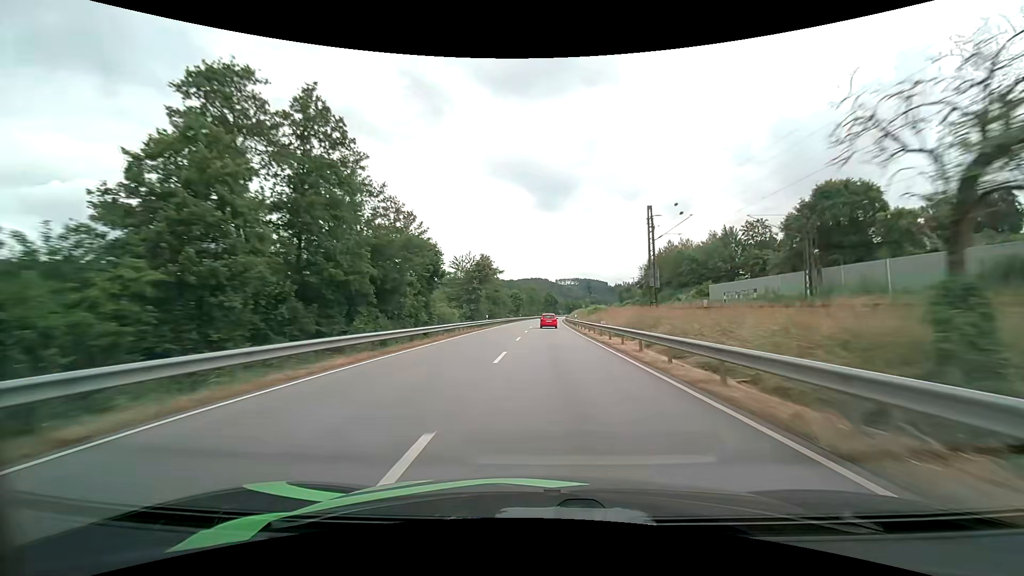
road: primary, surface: asphalt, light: Day
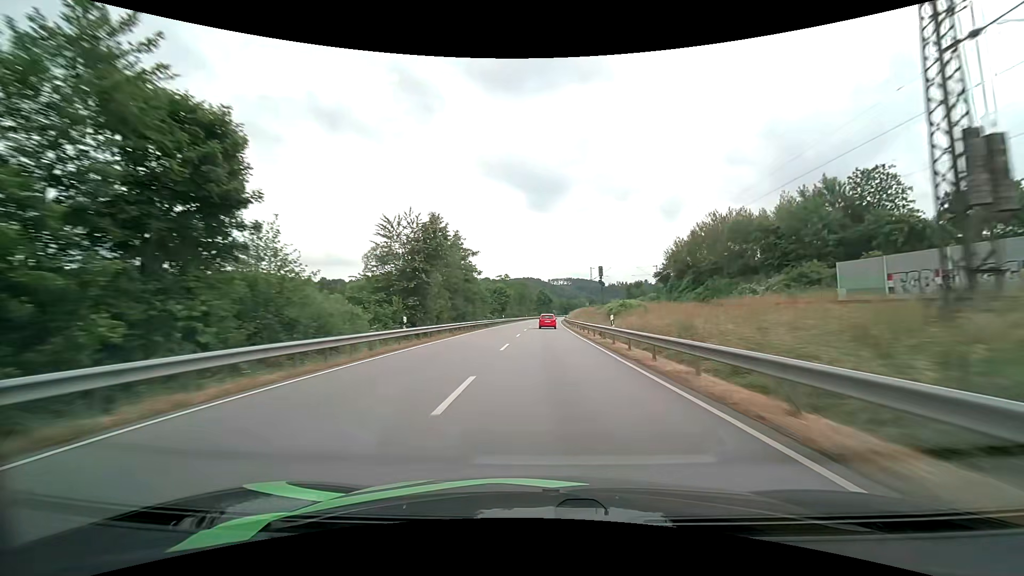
(+0.2, +31.1) m; +1°
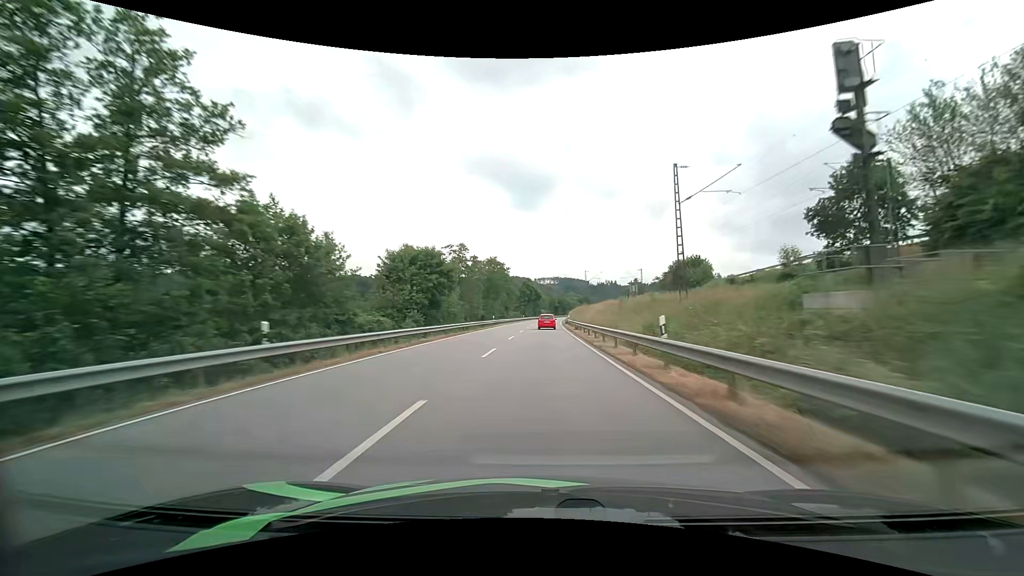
(+0.7, +63.4) m; +1°
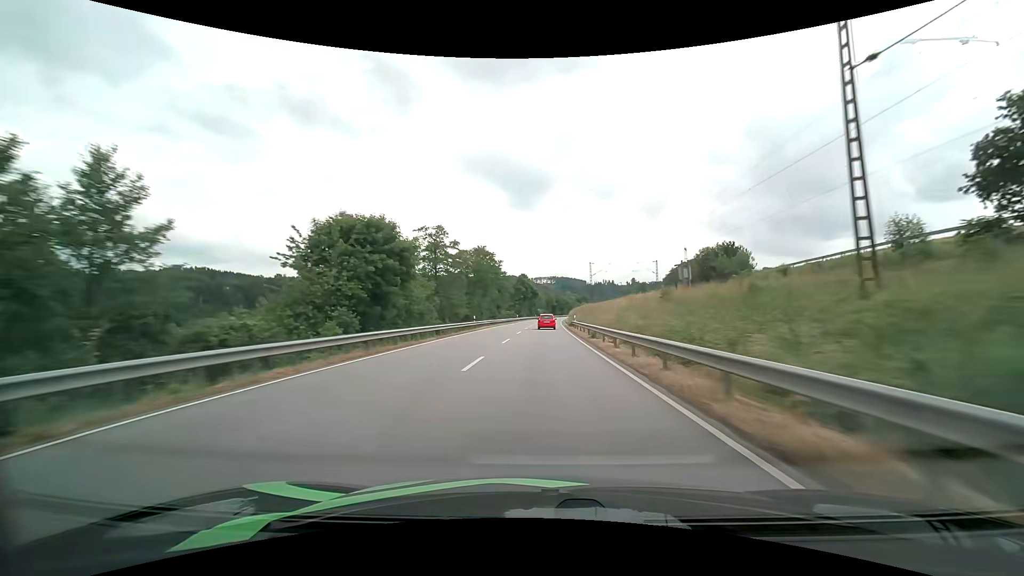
(+0.1, +16.0) m; 0°
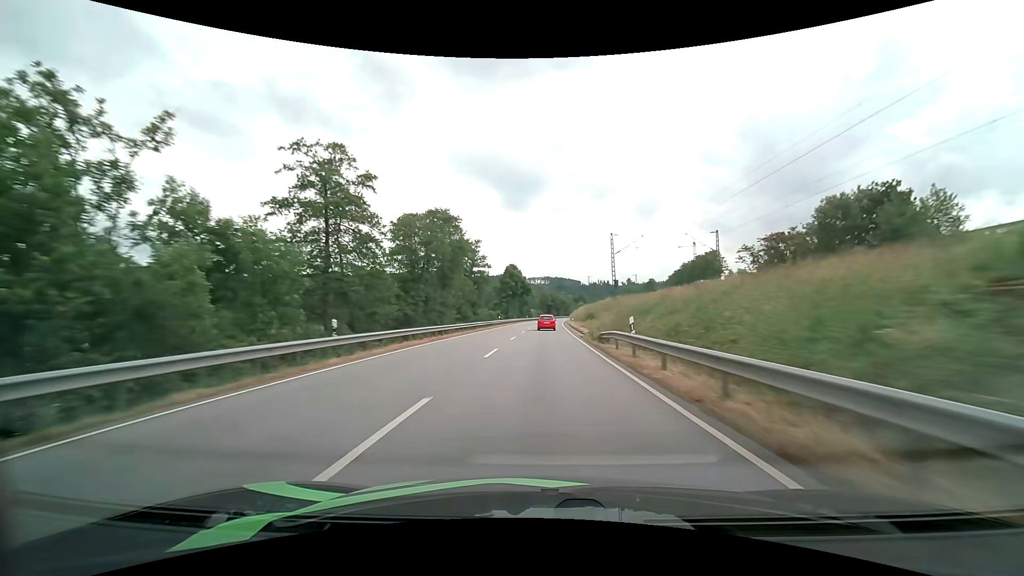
(+0.2, +32.0) m; +1°
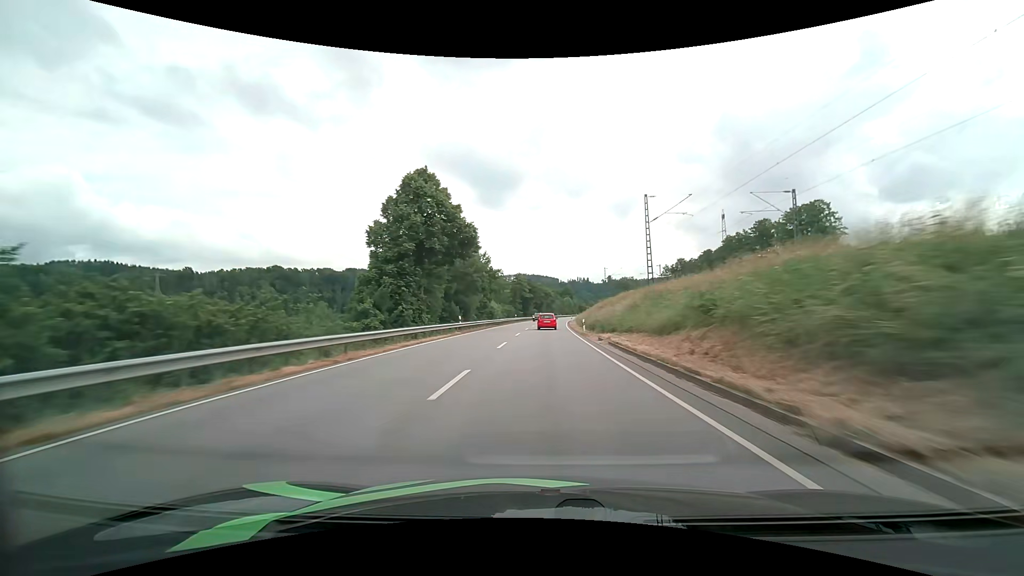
(+1.4, +80.7) m; +2°
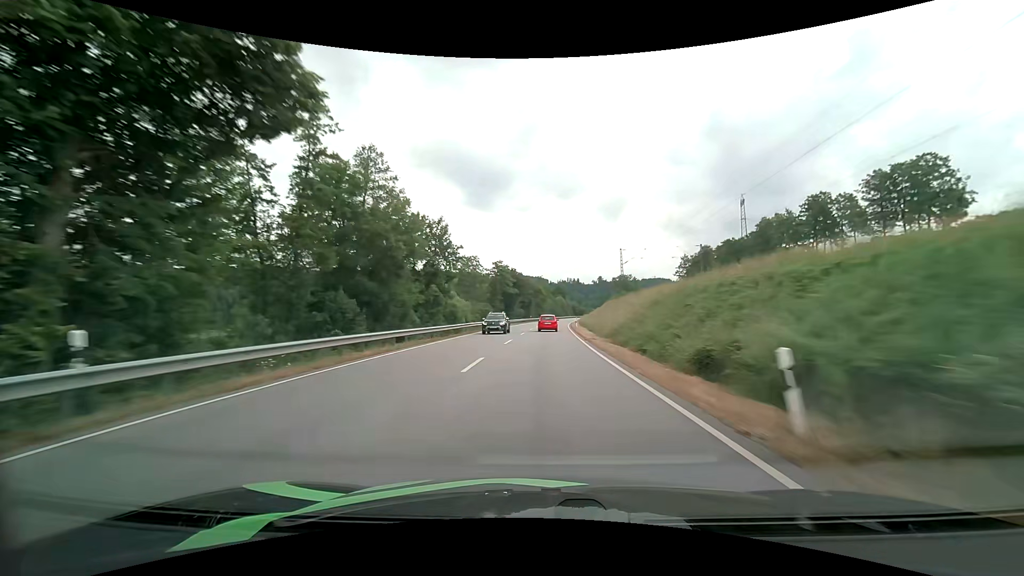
(+0.4, +32.2) m; +1°
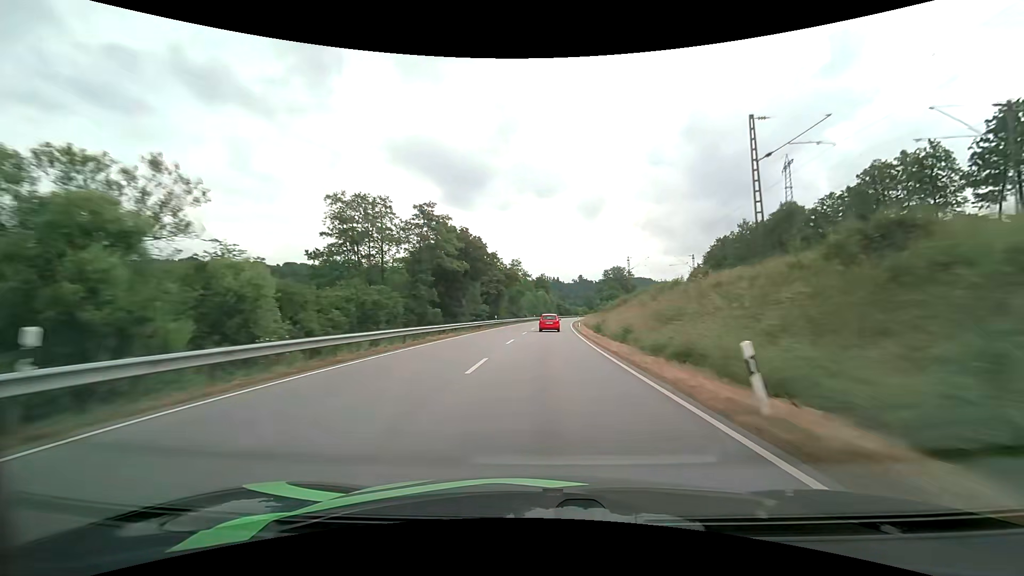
(+0.8, +48.7) m; +2°
(0, +10) (0, +20) (0, +30) (+1, +40) (+1, +50) (+2, +60) (+2, +70) (+3, +80) (+4, +90) (+5, +100) m
